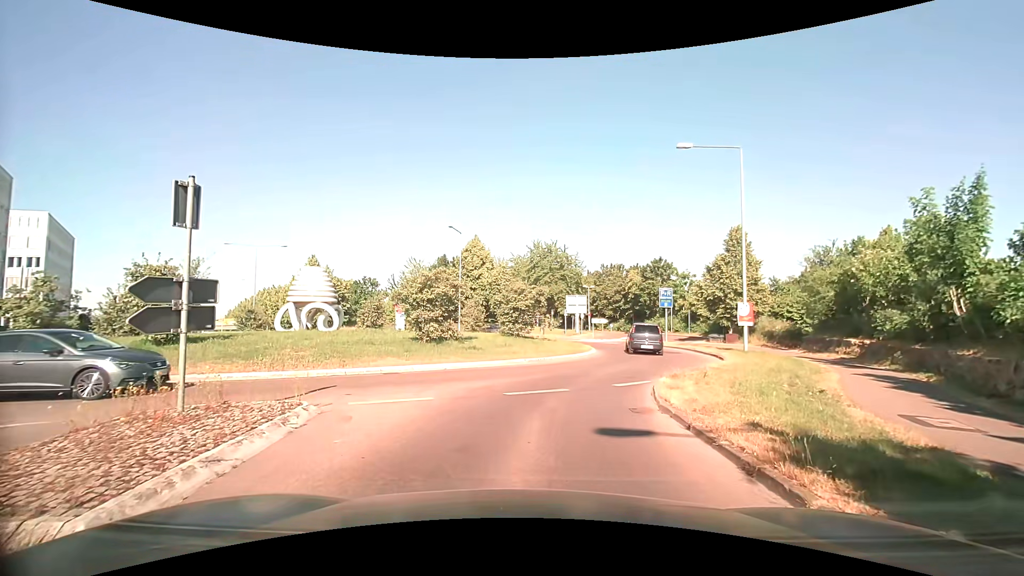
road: tertiary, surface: asphalt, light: Day
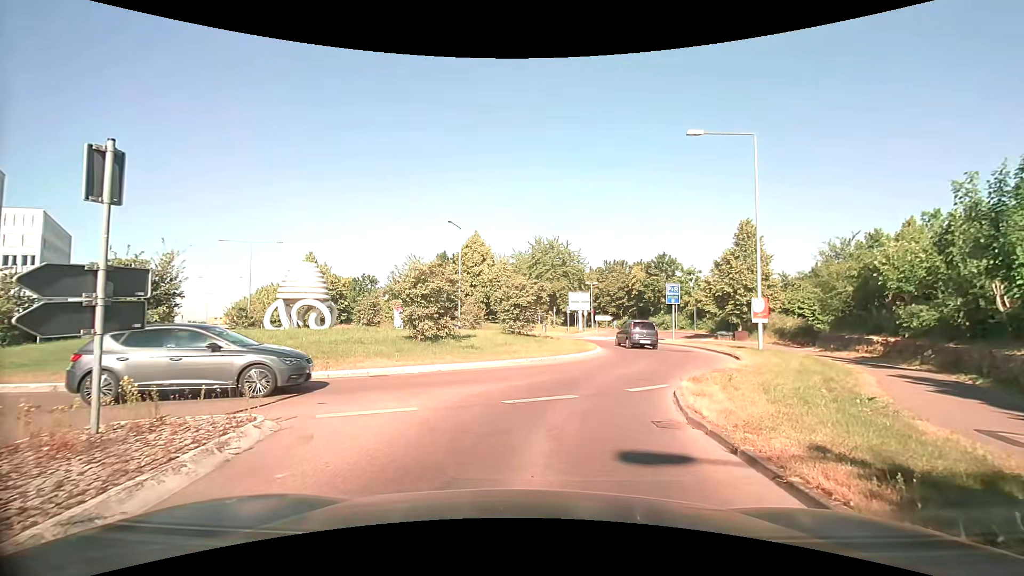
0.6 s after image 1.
(0.0, +1.4) m; 0°
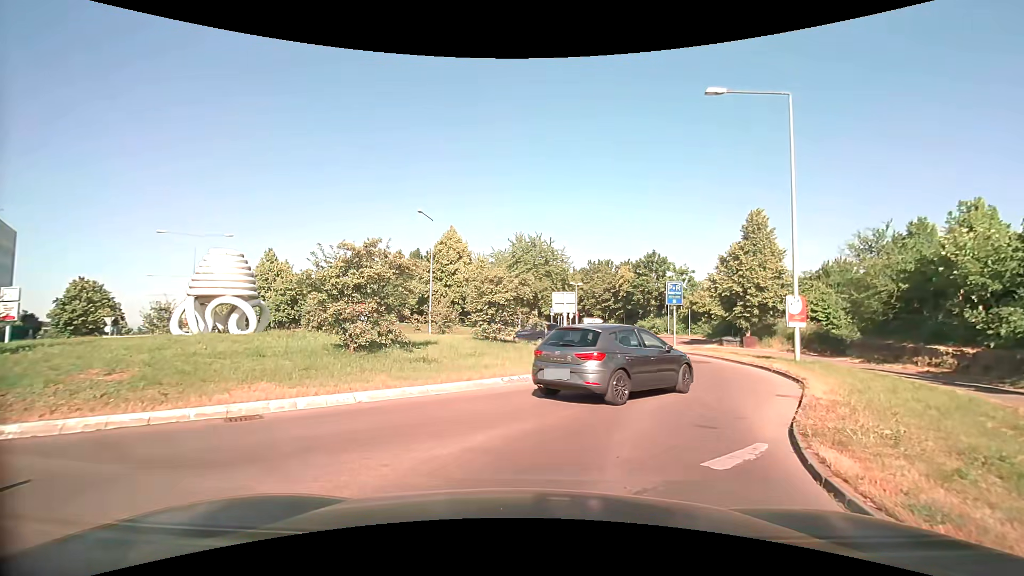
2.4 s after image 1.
(0.0, +5.6) m; +3°
(+1, +10) (+5, +19) (+5, +29) (0, +38) (-9, +42) (-18, +44) (-27, +49) (-34, +57) (-40, +64) (-46, +72) m
